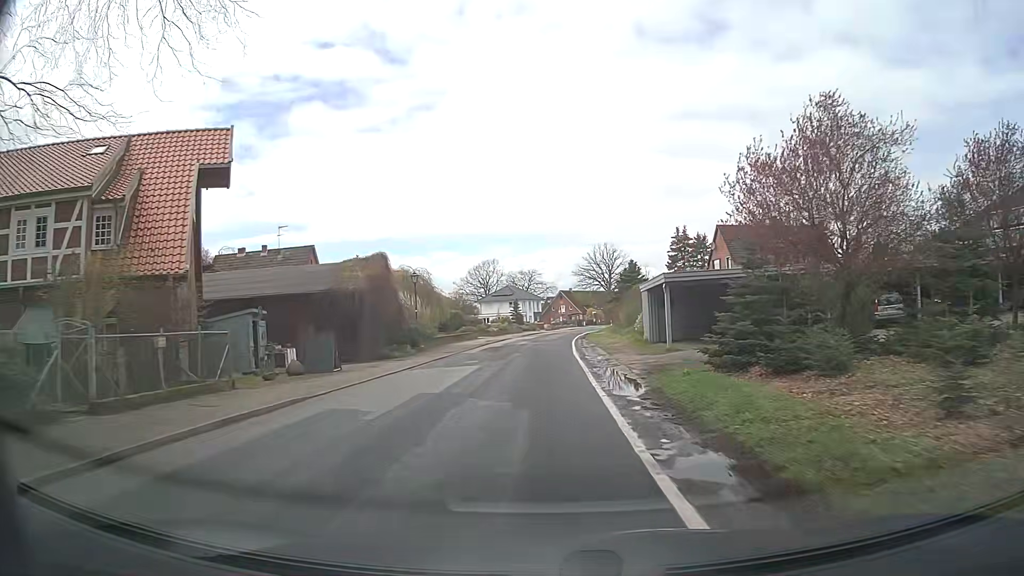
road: secondary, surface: asphalt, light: Day
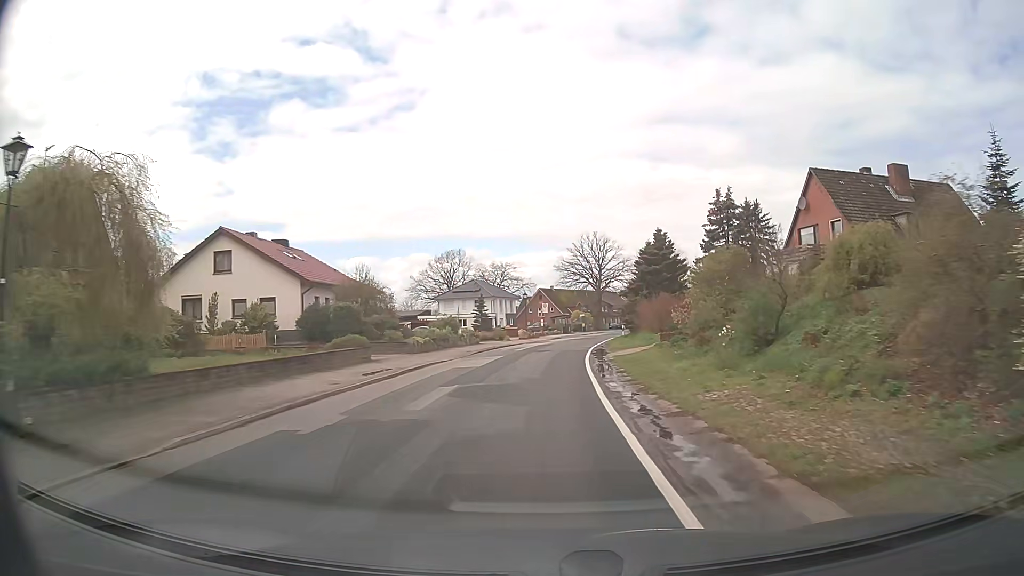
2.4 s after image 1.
(+0.3, +30.4) m; +2°
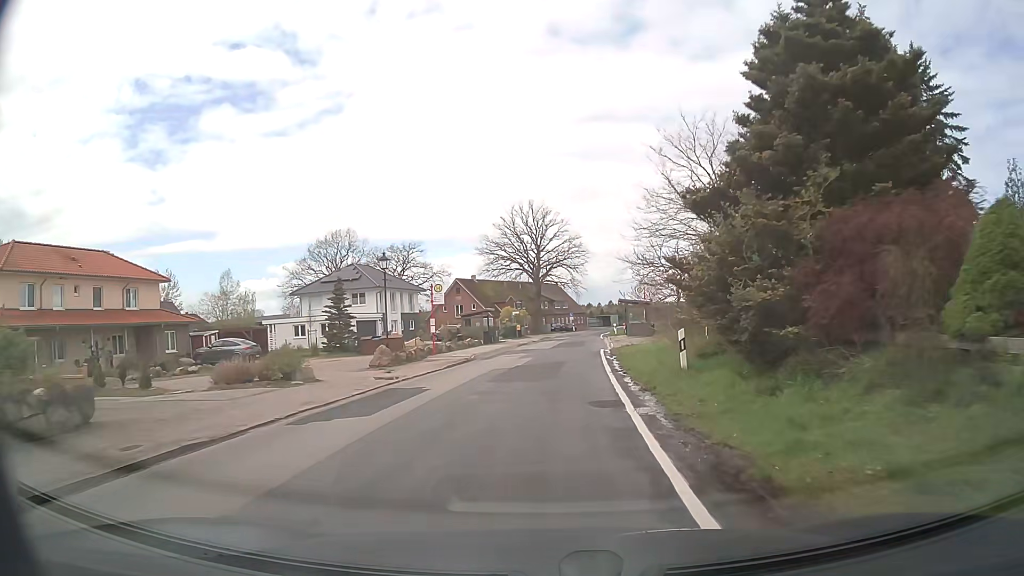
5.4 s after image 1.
(+1.8, +38.0) m; +6°
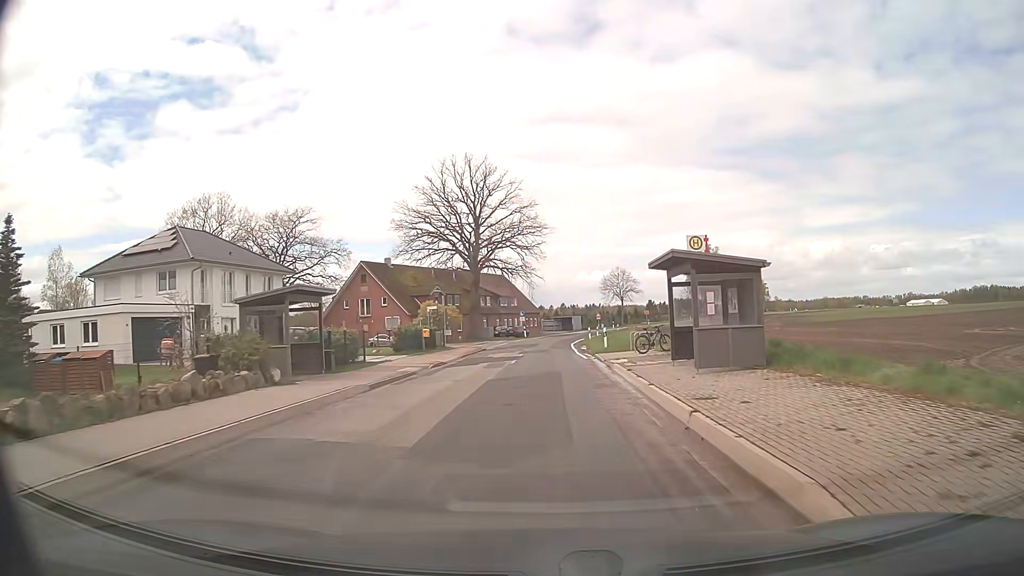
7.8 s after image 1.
(+1.4, +30.5) m; +4°
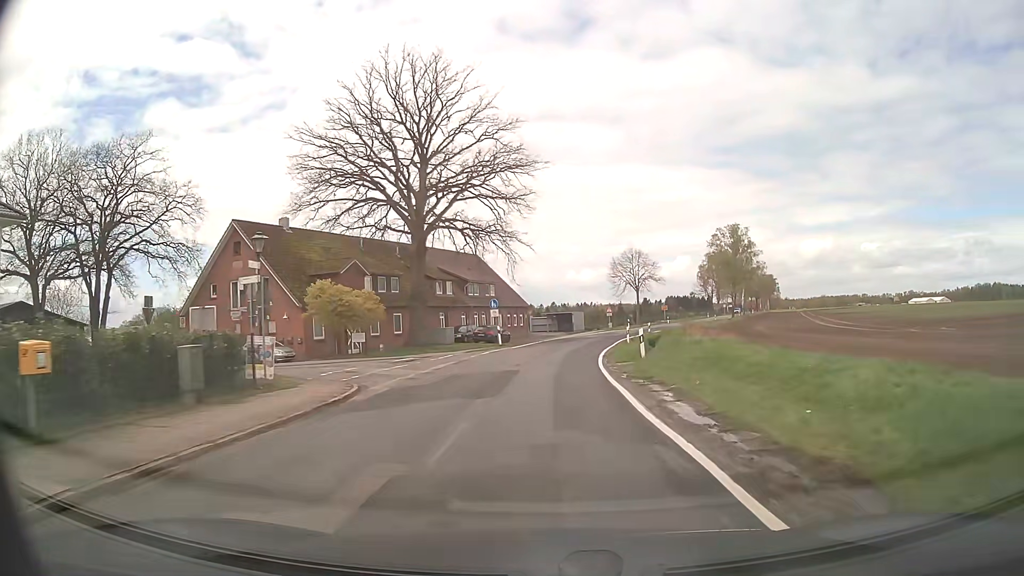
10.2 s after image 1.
(+0.1, +30.6) m; +1°
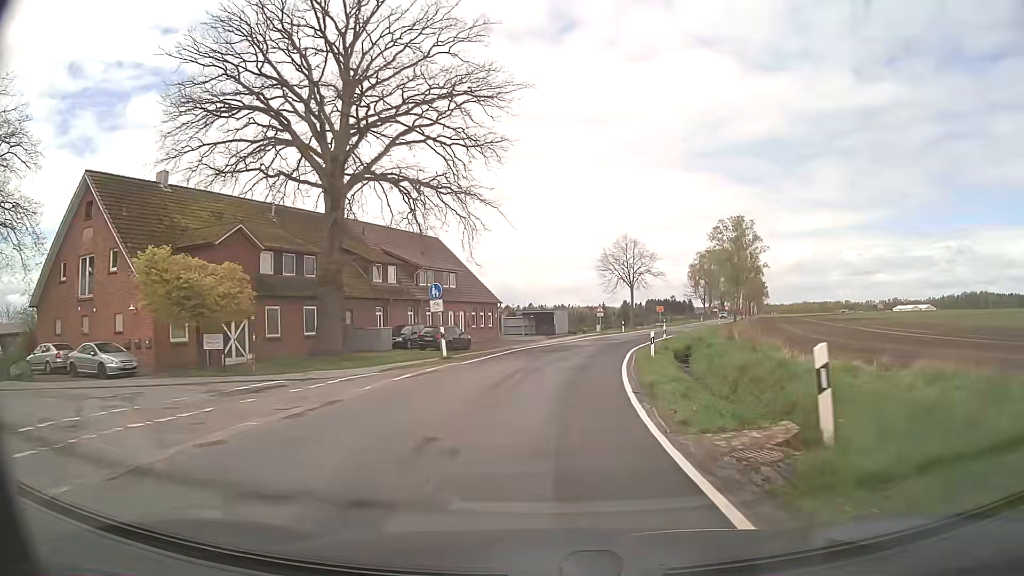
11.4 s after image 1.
(+0.2, +15.3) m; +2°
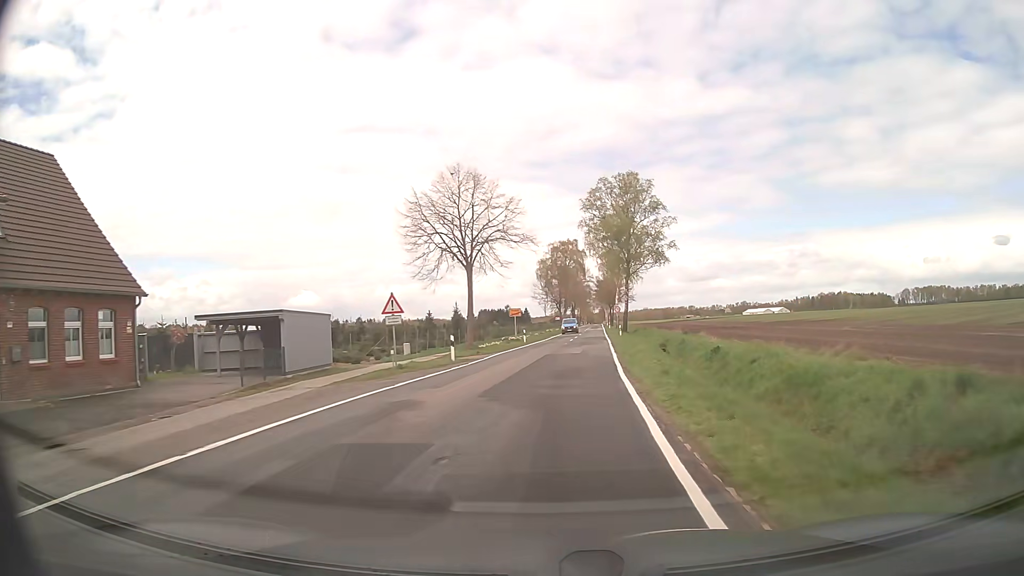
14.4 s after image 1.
(+4.4, +37.7) m; +15°
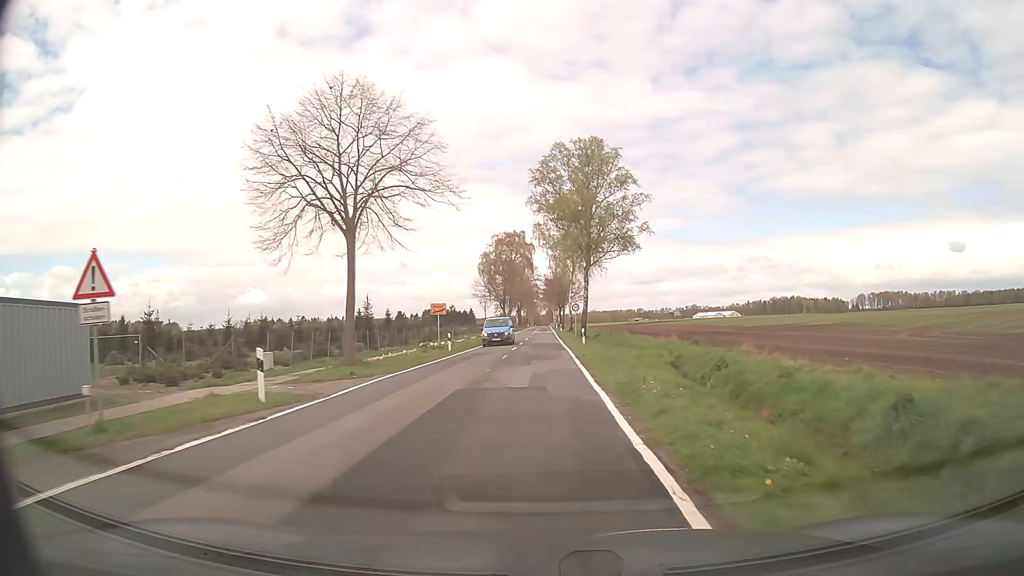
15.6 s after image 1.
(+0.6, +15.1) m; +5°
(0, +10) (0, +20) (0, +30) (0, +40) (0, +50) (0, +60) (0, +70) (0, +80) (0, +90) (0, +100) m
